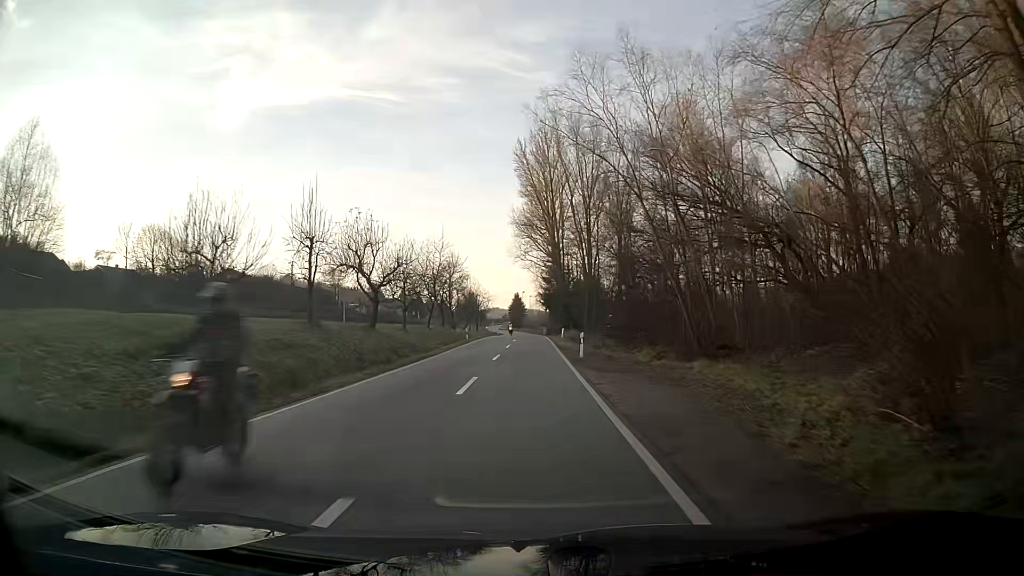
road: tertiary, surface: asphalt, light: Day
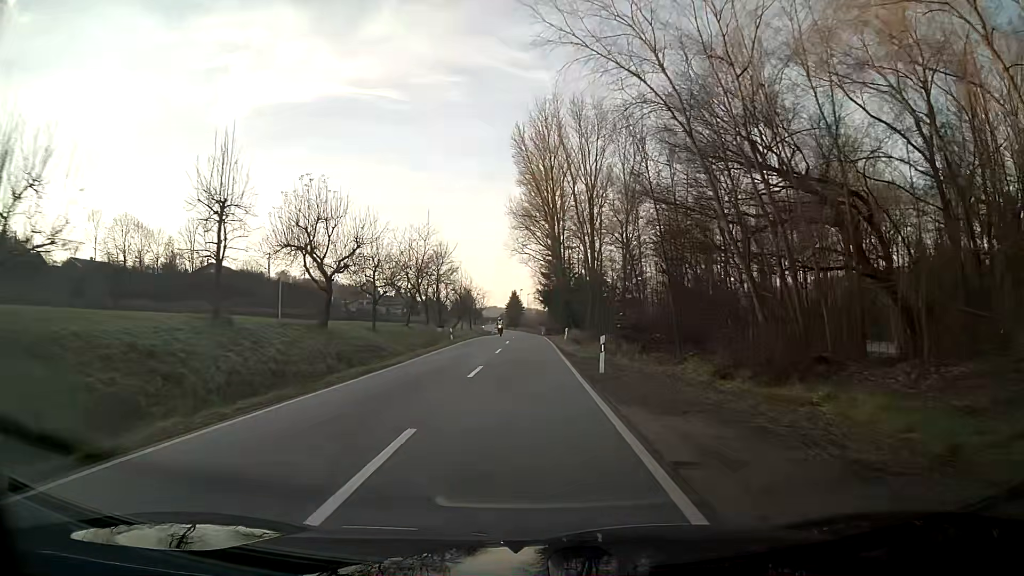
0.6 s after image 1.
(0.0, +8.7) m; -1°
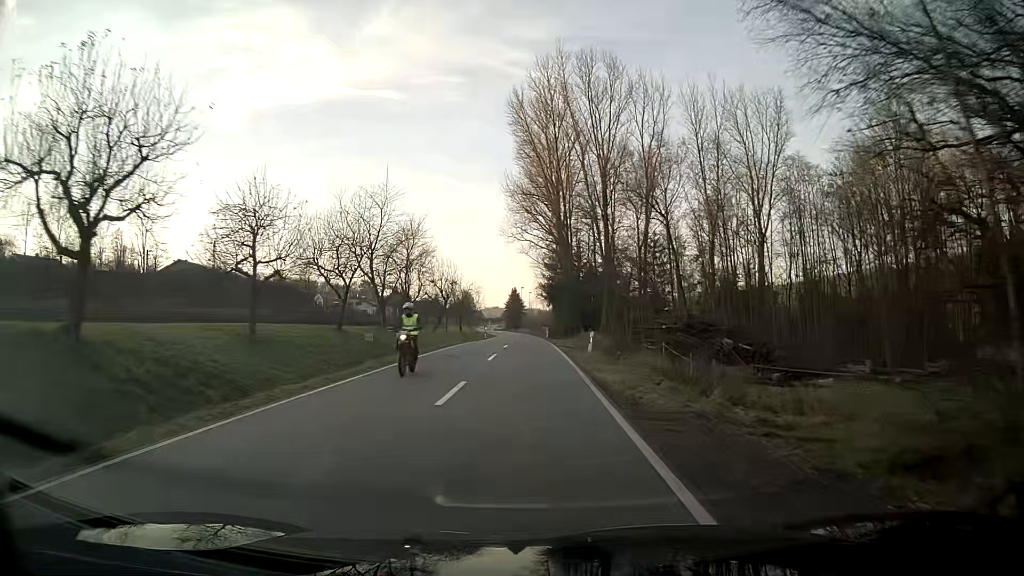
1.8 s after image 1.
(+0.1, +17.8) m; +1°
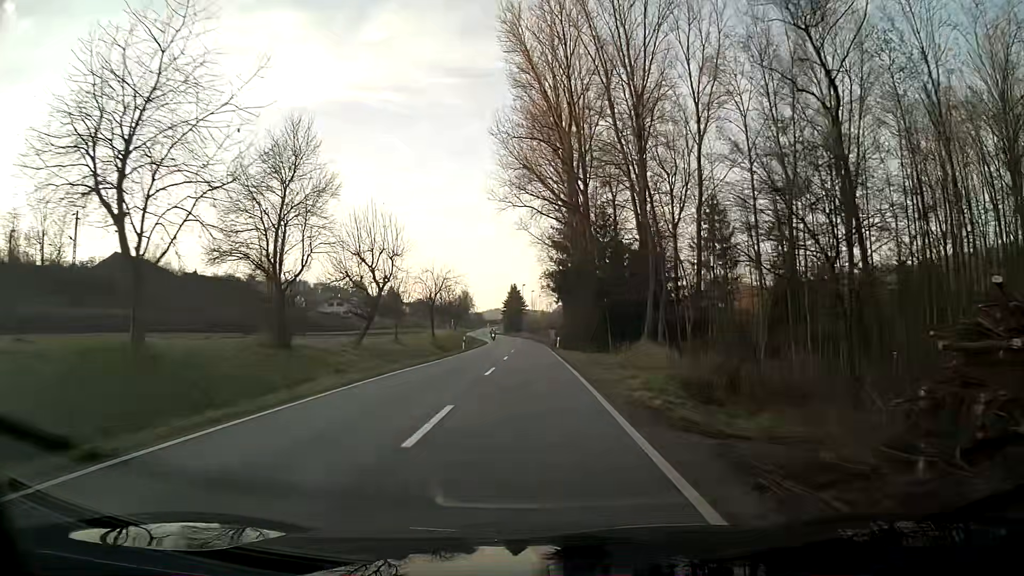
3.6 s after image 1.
(-0.1, +27.3) m; 0°
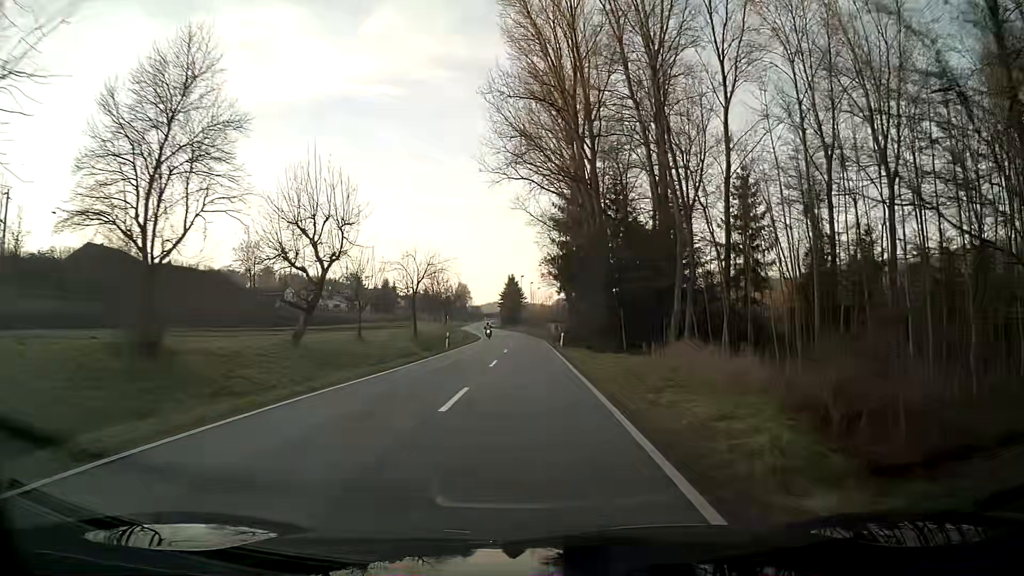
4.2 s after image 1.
(0.0, +9.2) m; 0°
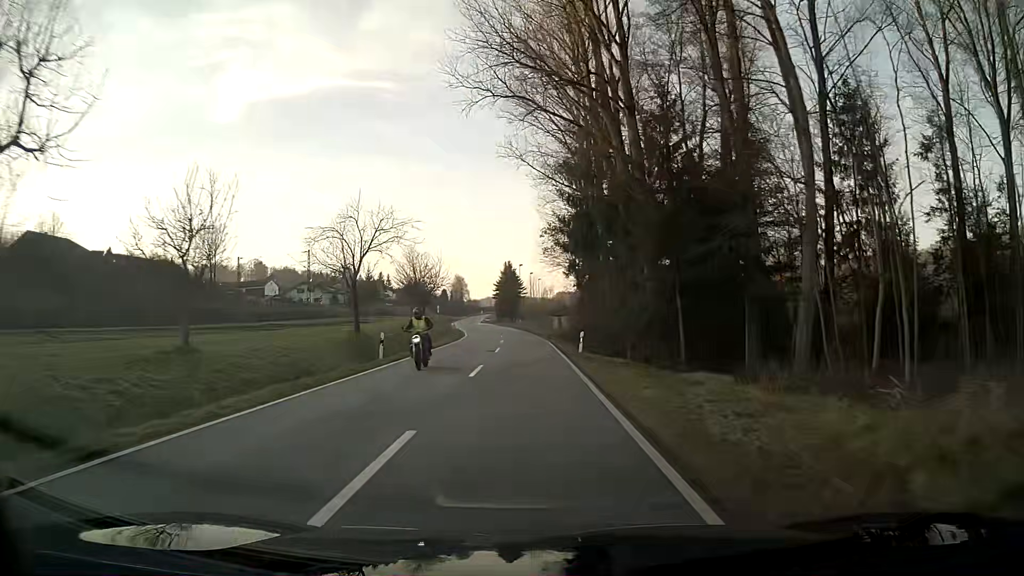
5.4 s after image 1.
(0.0, +18.2) m; 0°
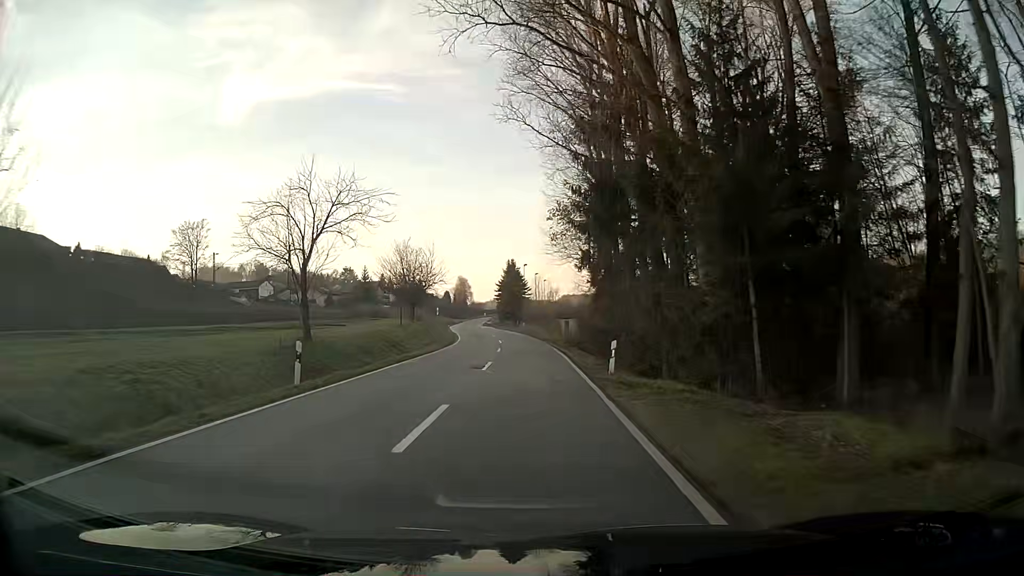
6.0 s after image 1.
(0.0, +9.2) m; 0°
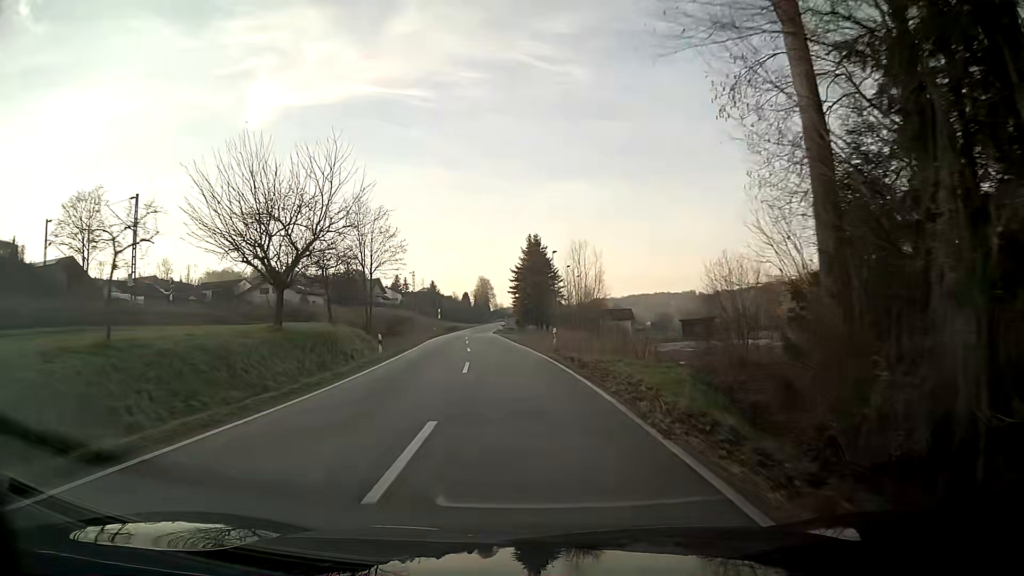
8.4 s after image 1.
(-0.8, +38.0) m; -3°
(0, +10) (-1, +20) (-1, +30) (-2, +40) (-3, +50) (-4, +60) (-5, +70) (-5, +80) (-5, +90) (-5, +100) m
